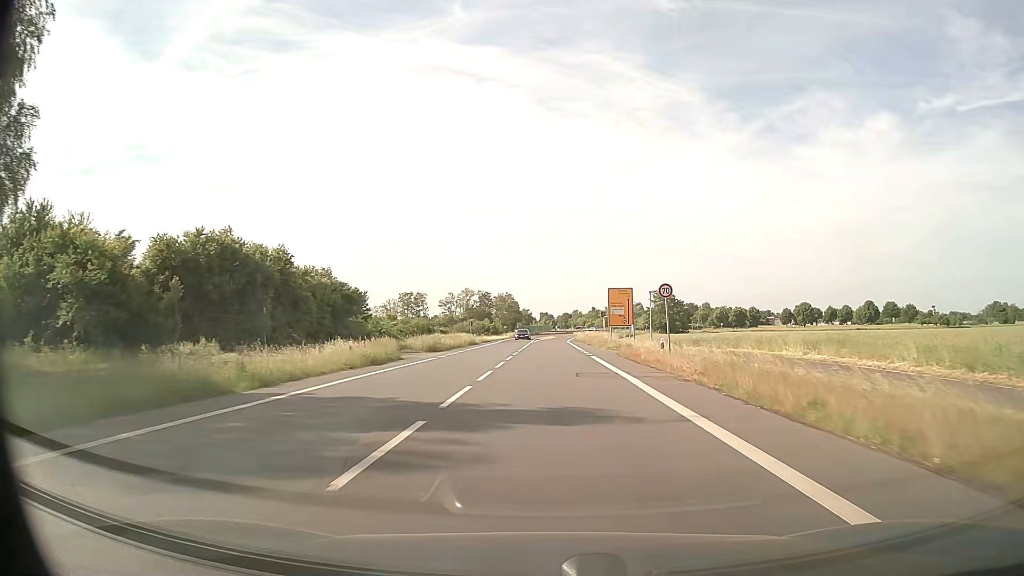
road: primary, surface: asphalt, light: Day
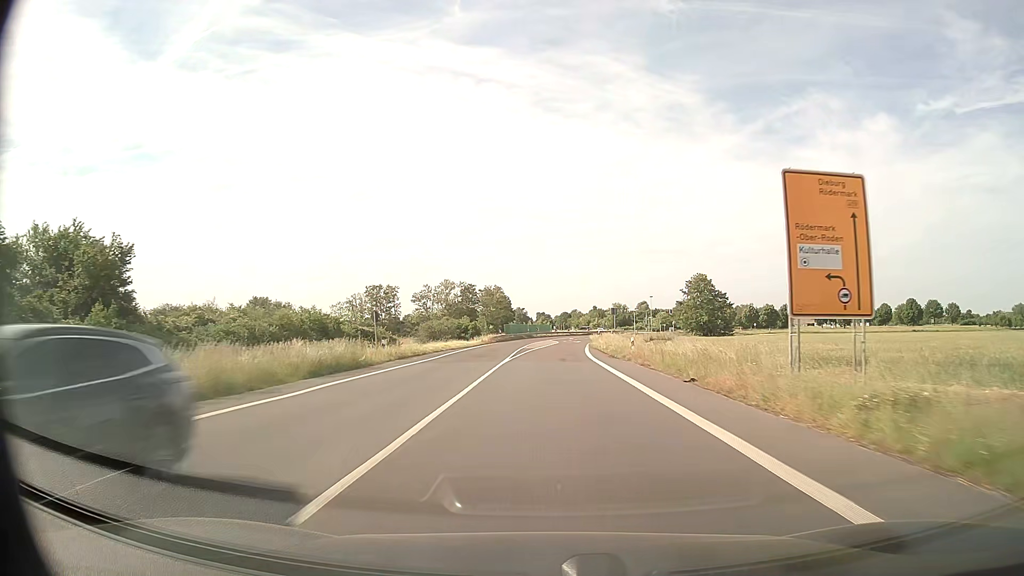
(+0.2, +43.2) m; 0°
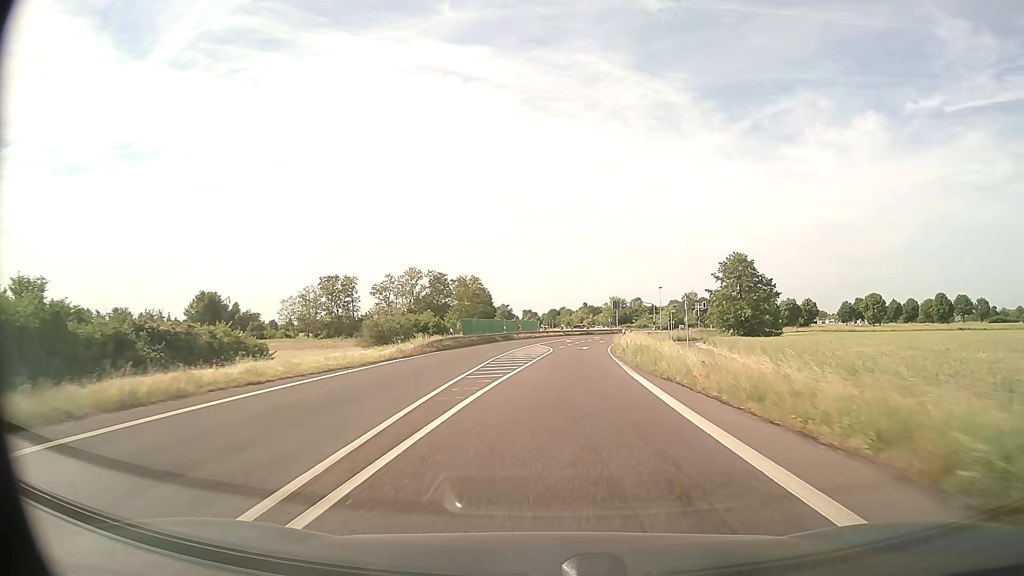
(+0.2, +32.9) m; +1°
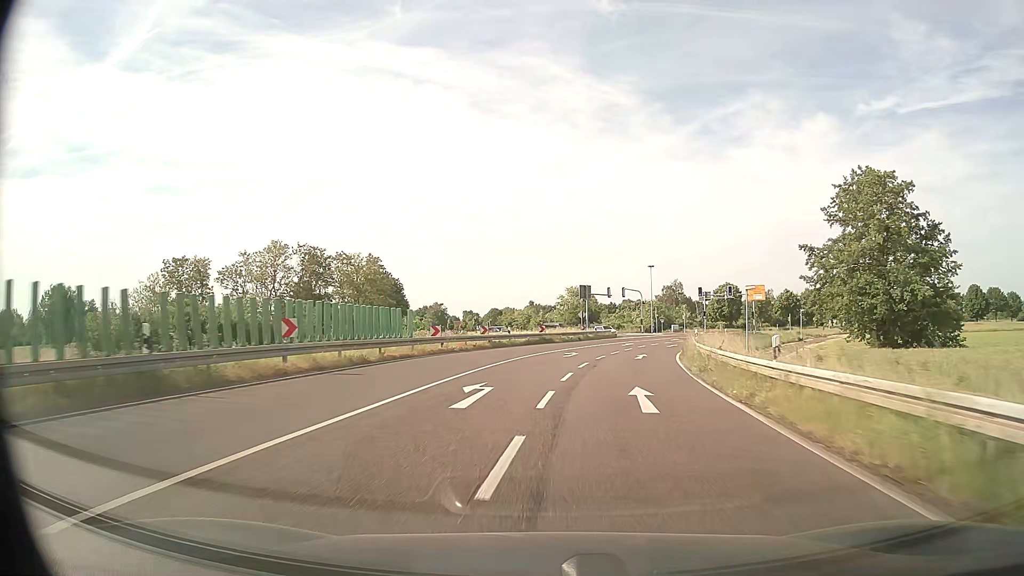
(+2.6, +54.3) m; +5°
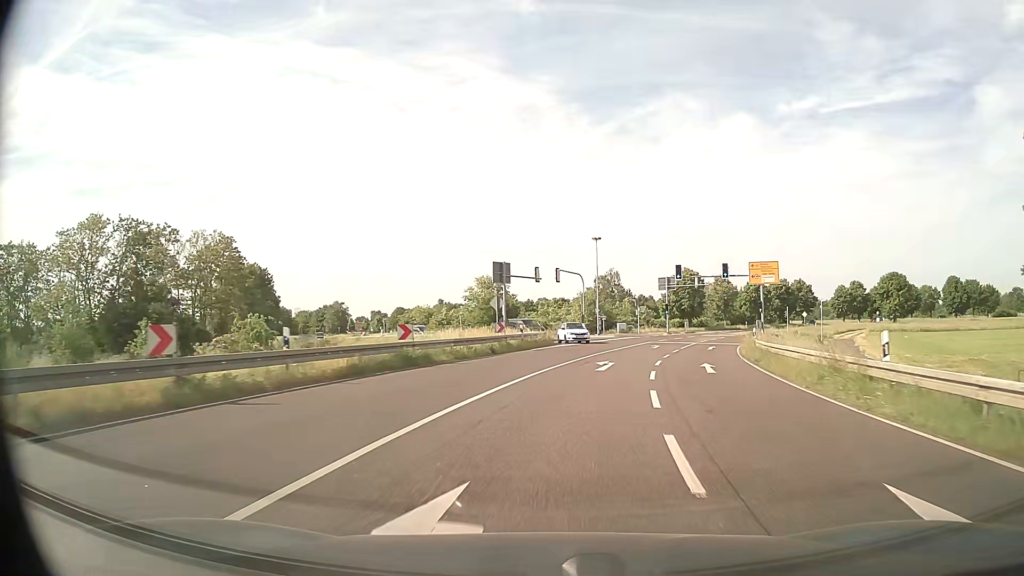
(+1.2, +29.7) m; +7°
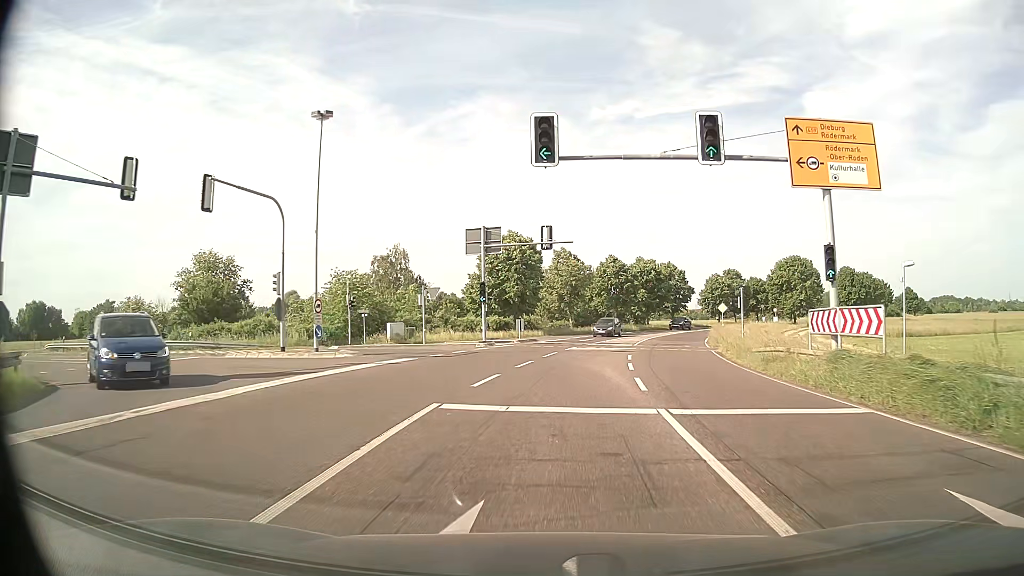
(+6.1, +39.3) m; +17°
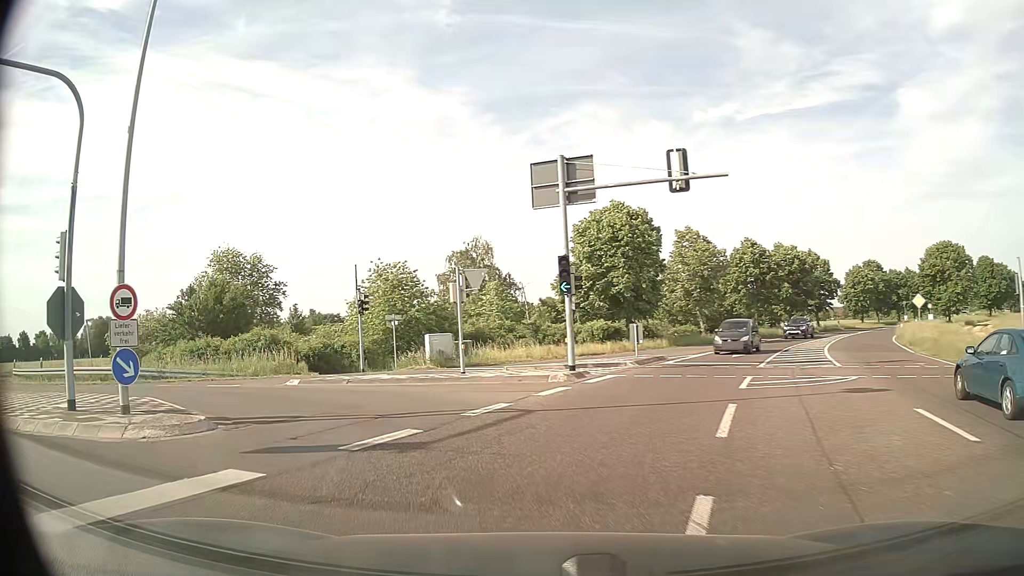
(-0.4, +17.0) m; -9°
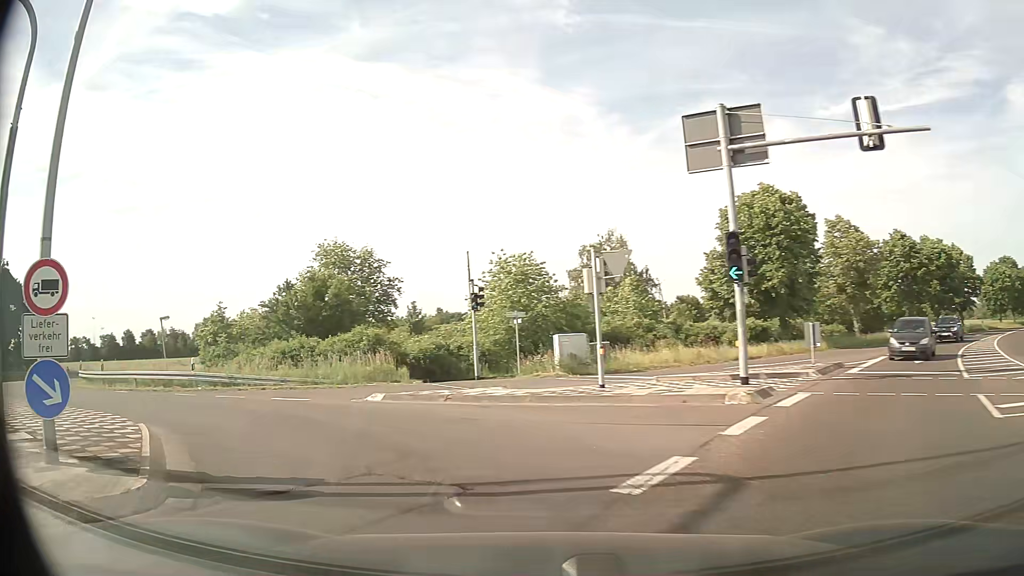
(-0.4, +4.8) m; -11°
